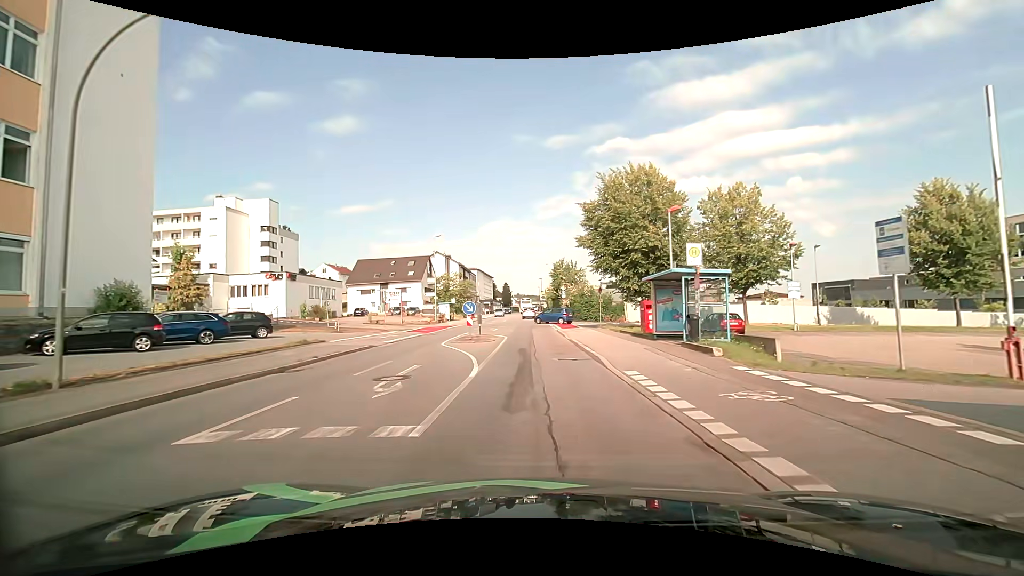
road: tertiary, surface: asphalt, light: Day
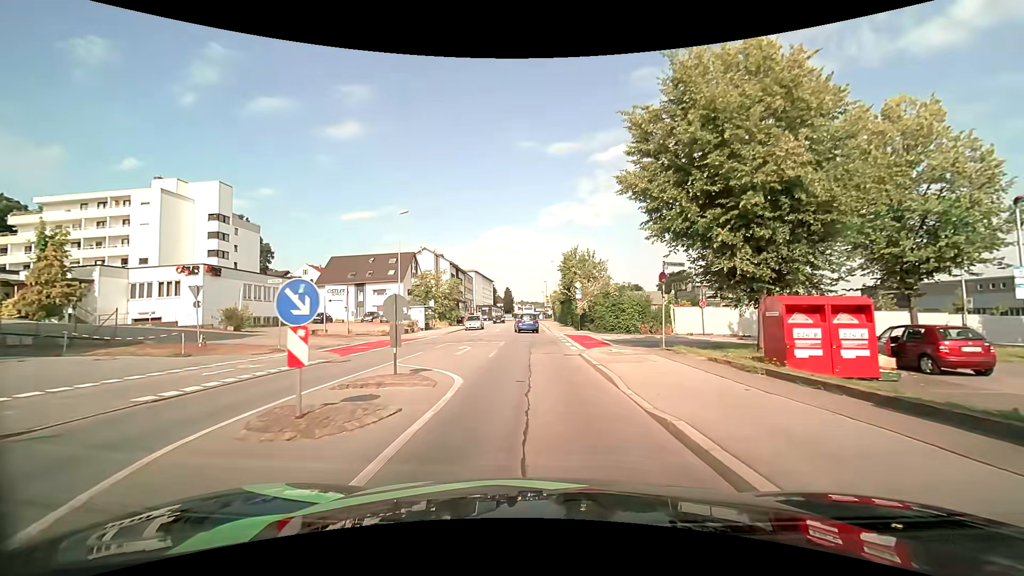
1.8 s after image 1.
(0.0, +16.4) m; 0°
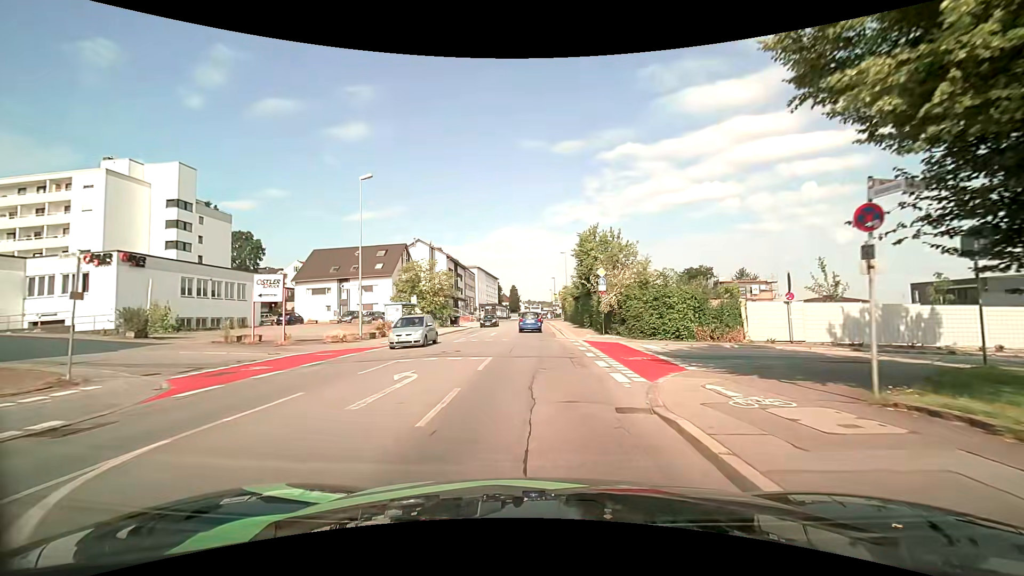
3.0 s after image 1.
(-0.1, +10.7) m; -1°
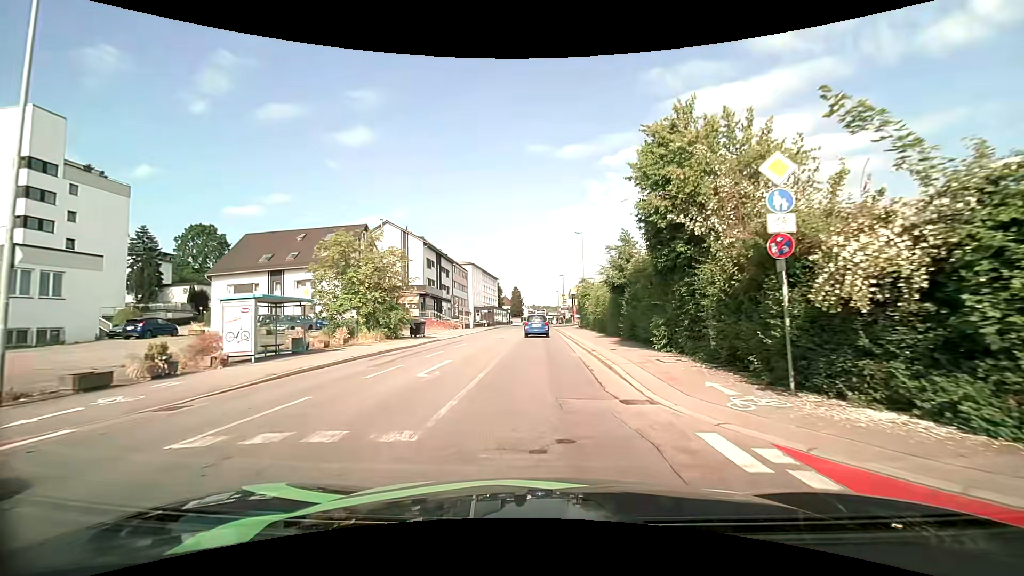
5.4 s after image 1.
(-0.1, +21.0) m; 0°
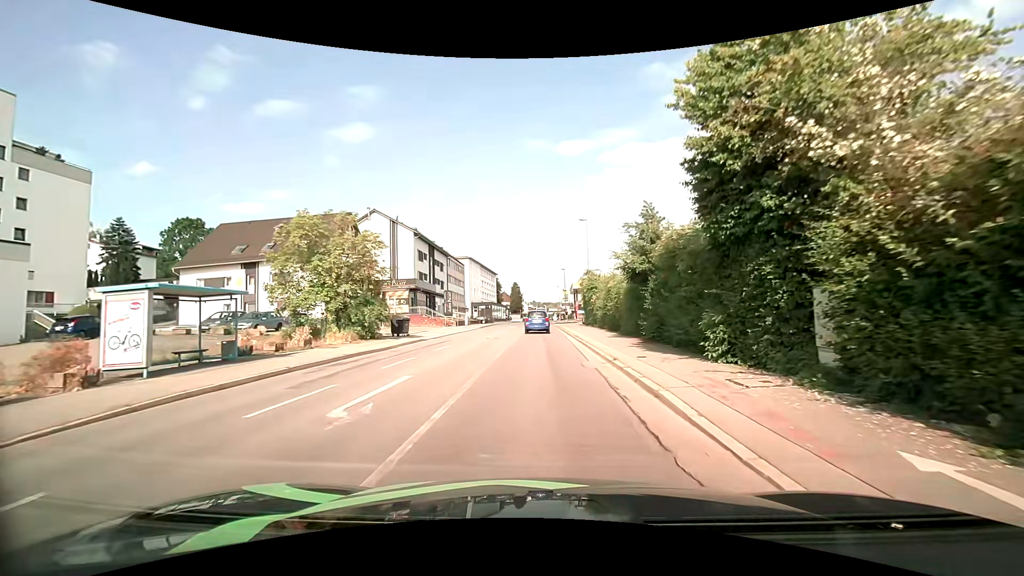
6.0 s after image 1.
(0.0, +5.1) m; 0°
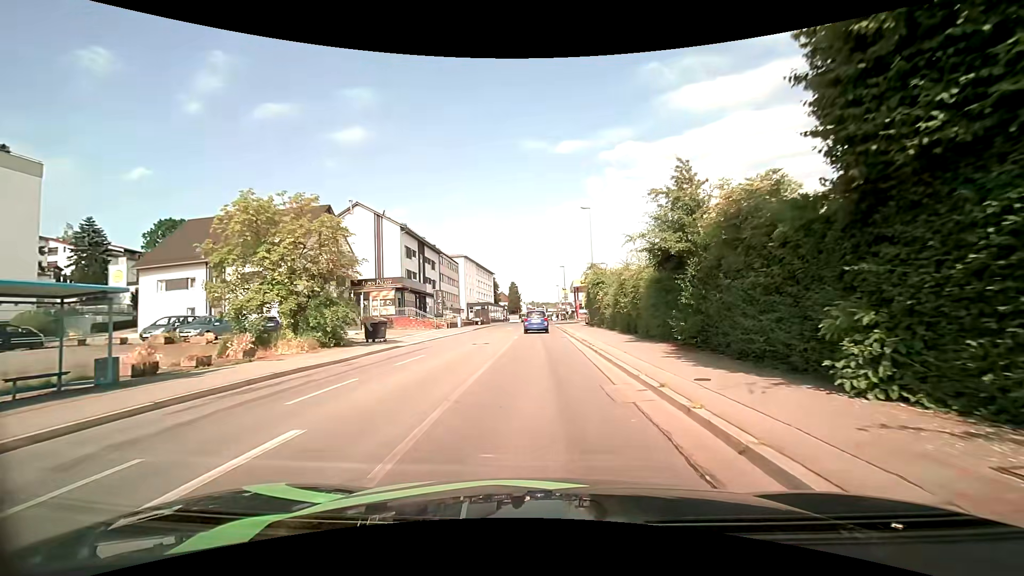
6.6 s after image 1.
(0.0, +5.0) m; 0°
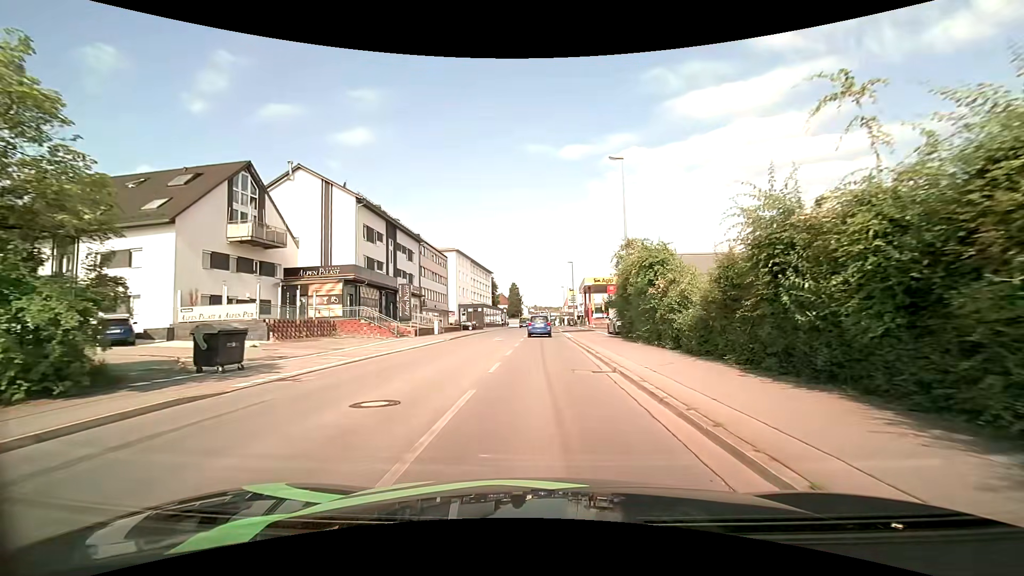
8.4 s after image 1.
(-0.2, +15.0) m; -1°
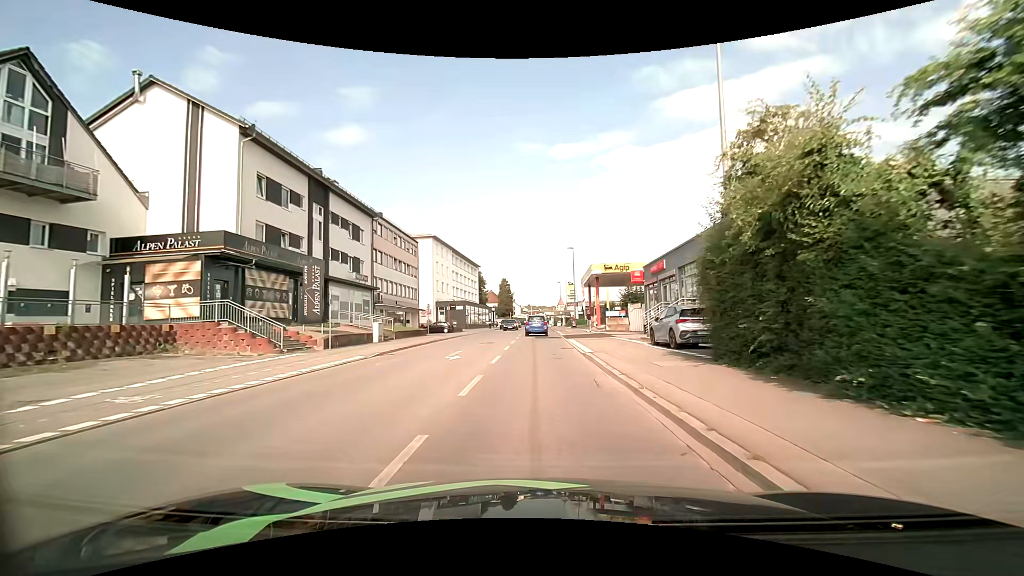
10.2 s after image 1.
(+0.2, +15.5) m; +1°
(0, +10) (0, +20) (0, +30) (0, +40) (0, +50) (0, +60) (0, +70) (0, +80) (0, +90) (0, +100) m
